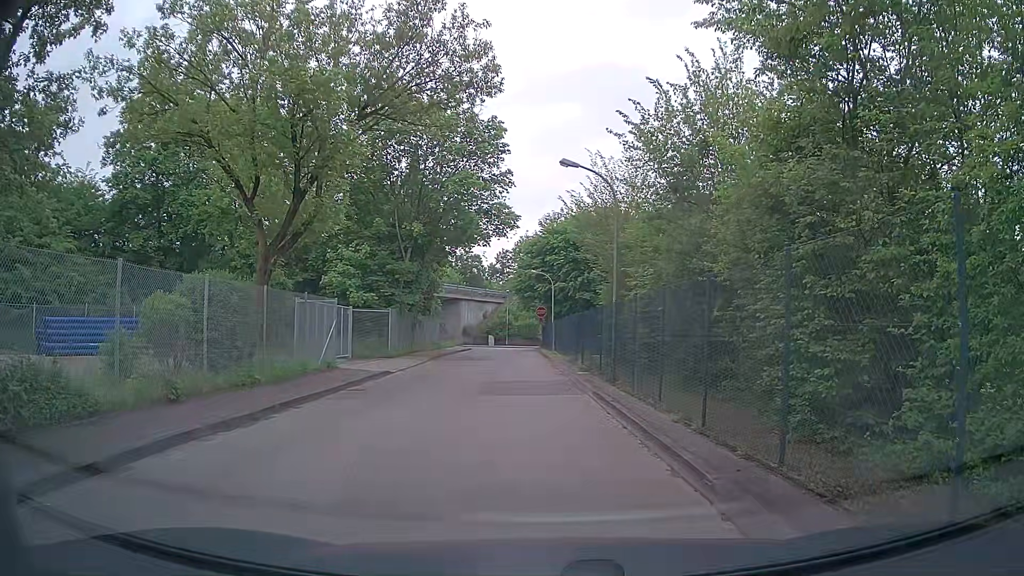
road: tertiary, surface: asphalt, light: Day
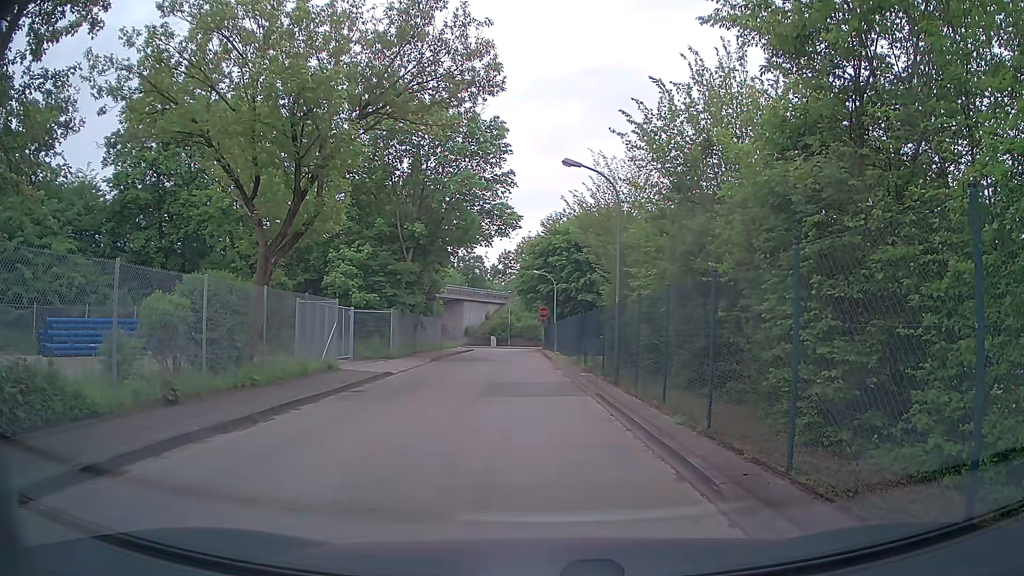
(0.0, +0.2) m; 0°
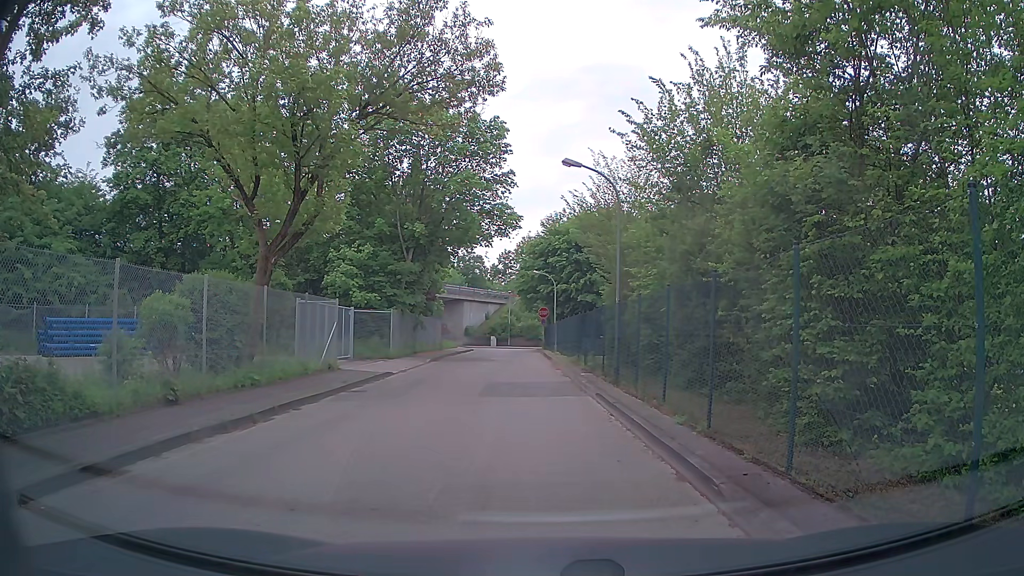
(0.0, 0.0) m; 0°
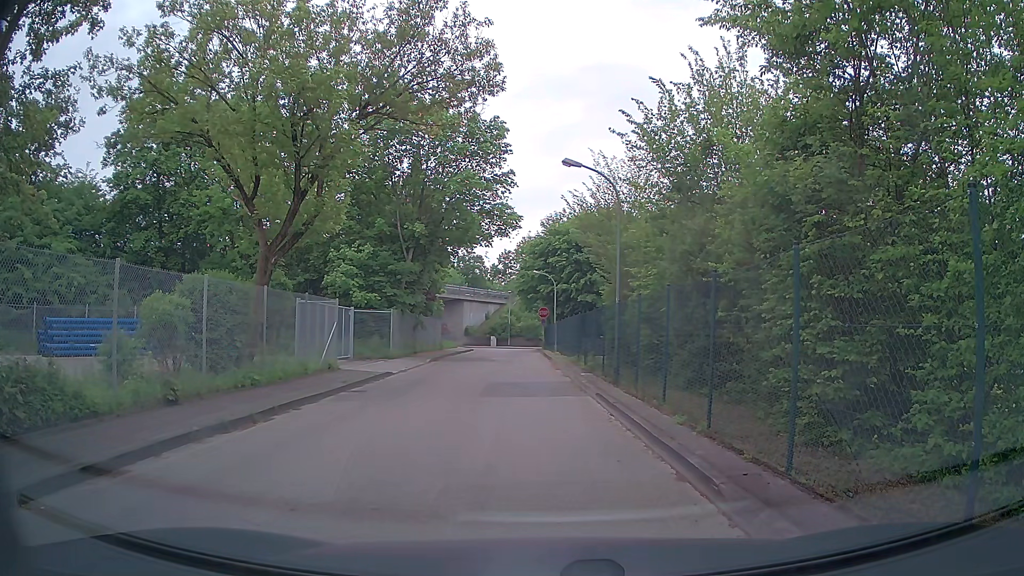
(0.0, 0.0) m; 0°
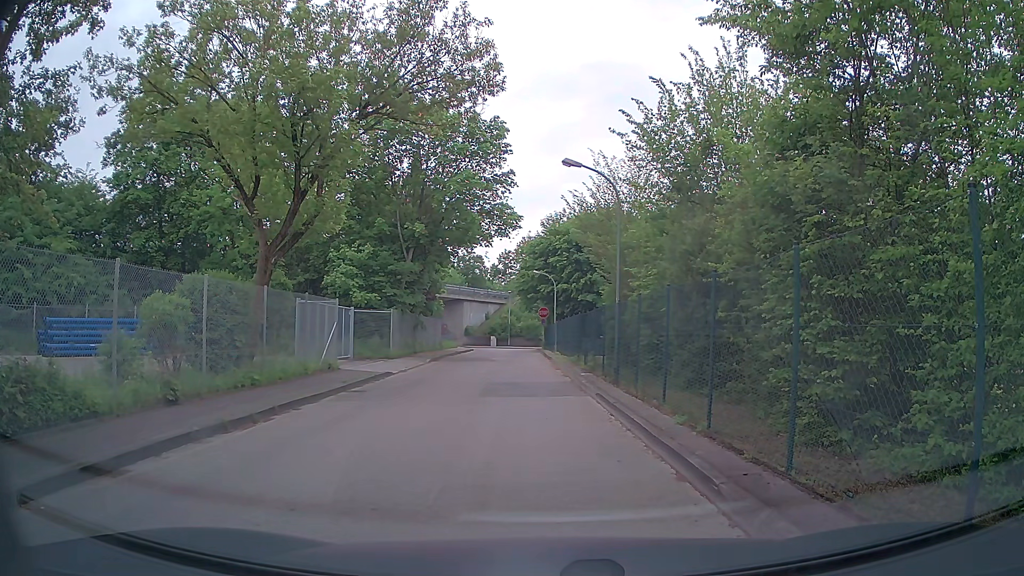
(0.0, 0.0) m; 0°
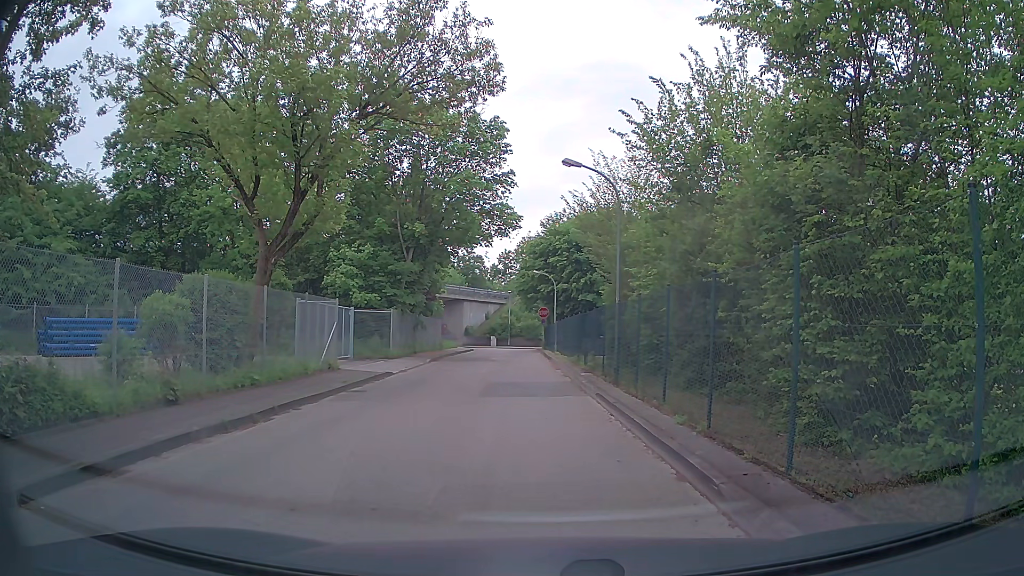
(0.0, 0.0) m; 0°
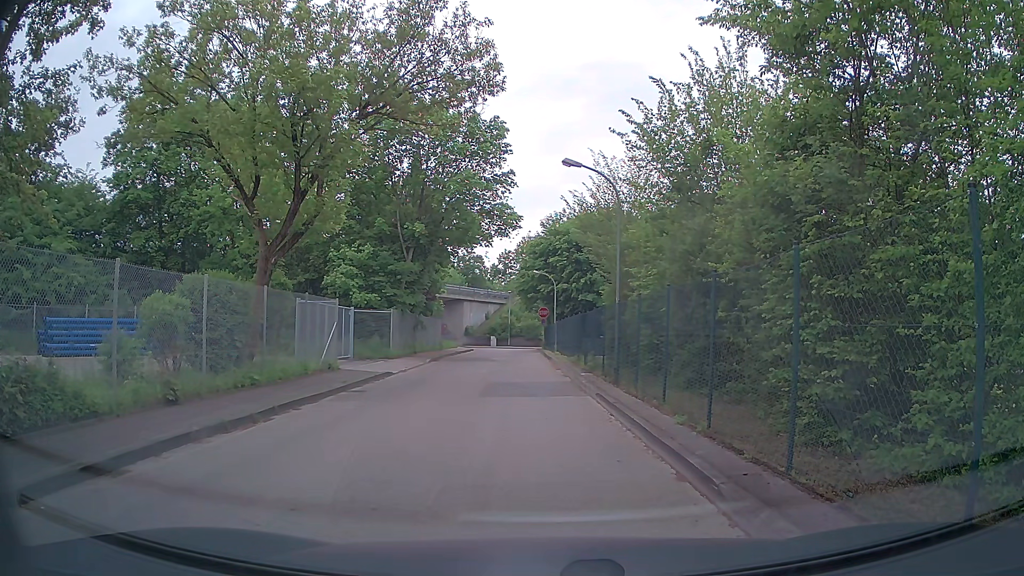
(0.0, 0.0) m; 0°
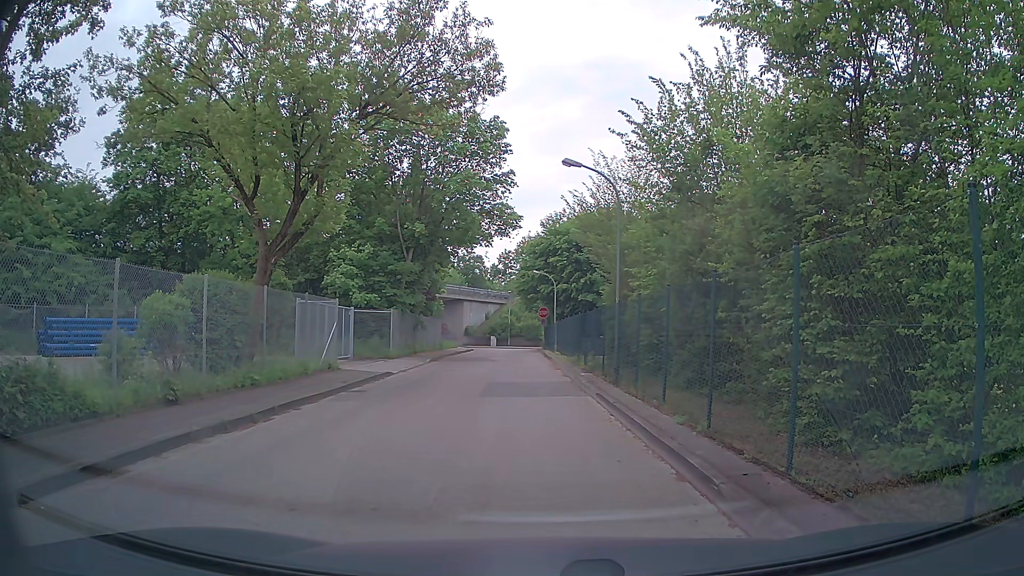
(0.0, 0.0) m; 0°
